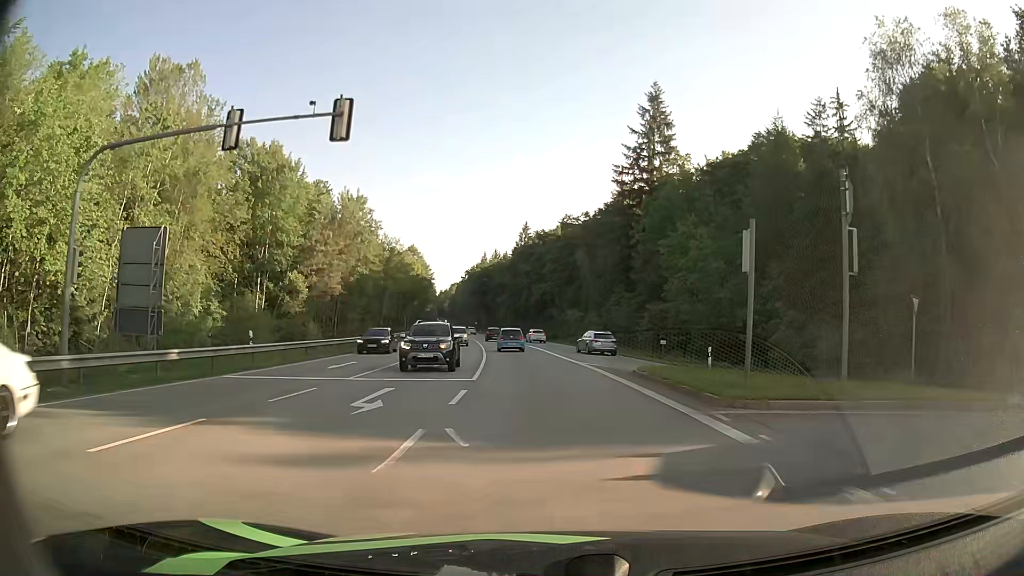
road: secondary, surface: asphalt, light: Day
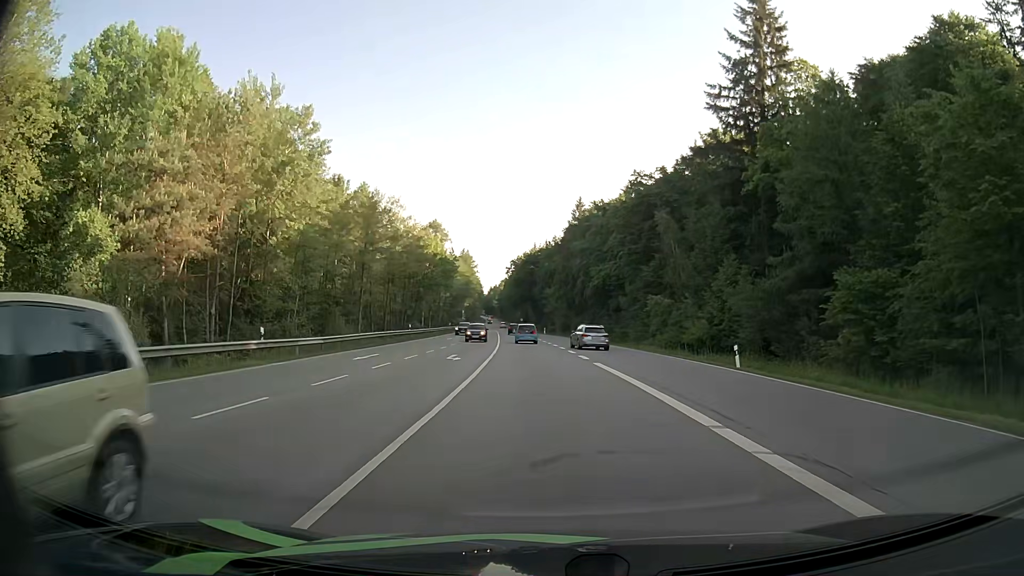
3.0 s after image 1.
(-1.2, +32.6) m; -5°
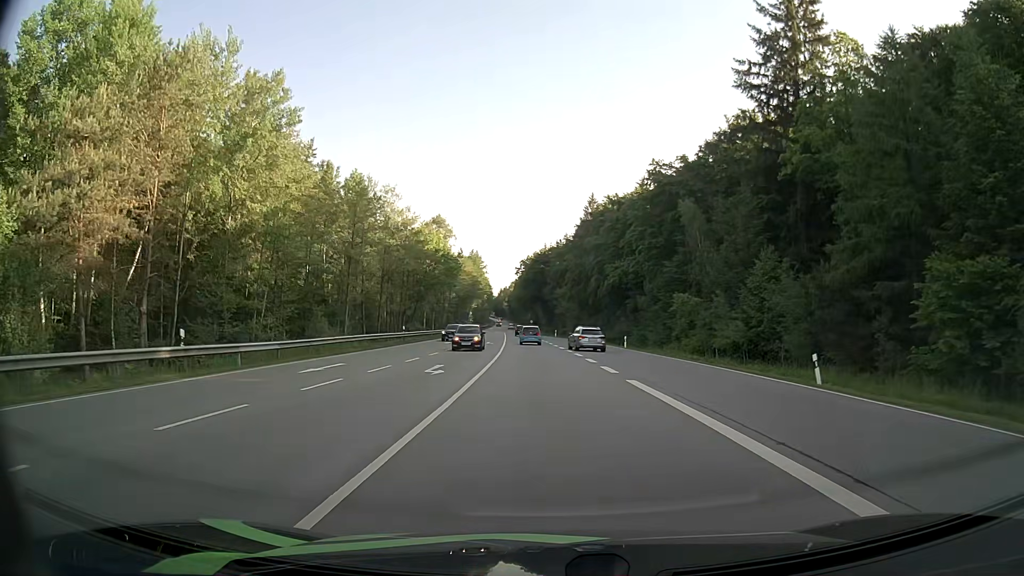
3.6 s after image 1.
(0.0, +7.3) m; -1°
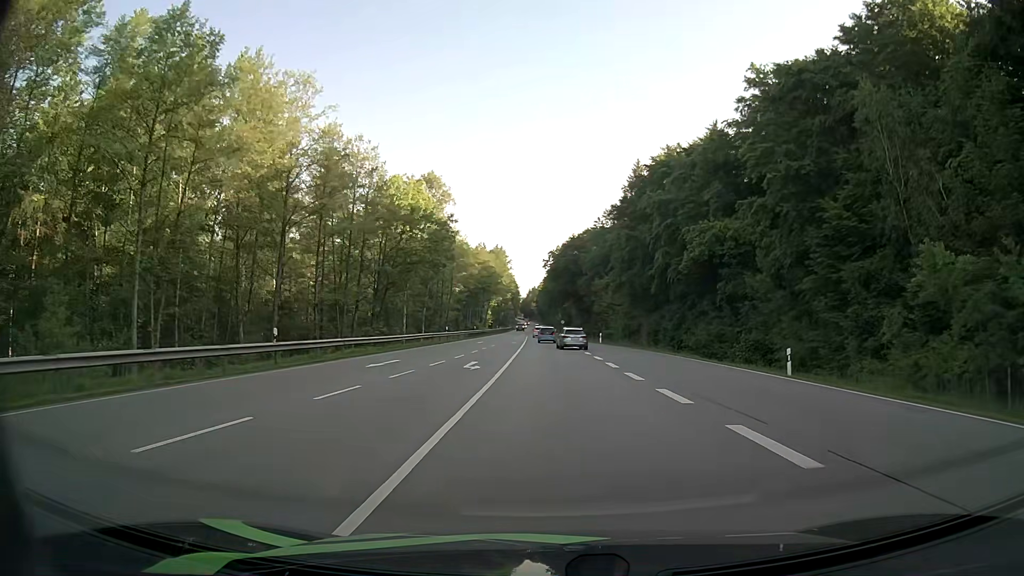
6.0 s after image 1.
(-0.9, +32.1) m; -2°
(0, +10) (0, +20) (0, +30) (0, +40) (-1, +50) (-1, +60) (-1, +70) (-1, +80) (-1, +90) (-1, +100) m
